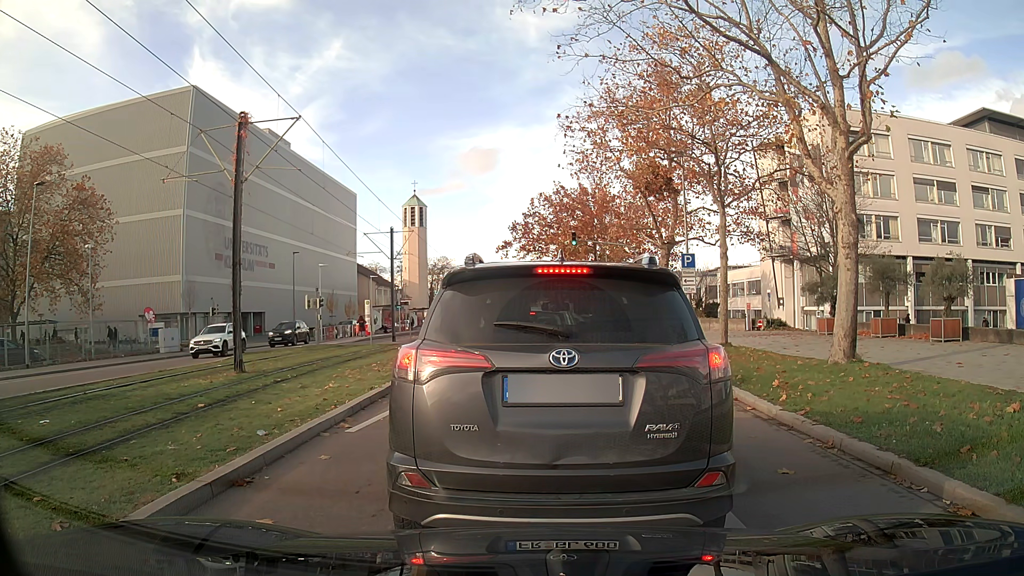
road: secondary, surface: asphalt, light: Day
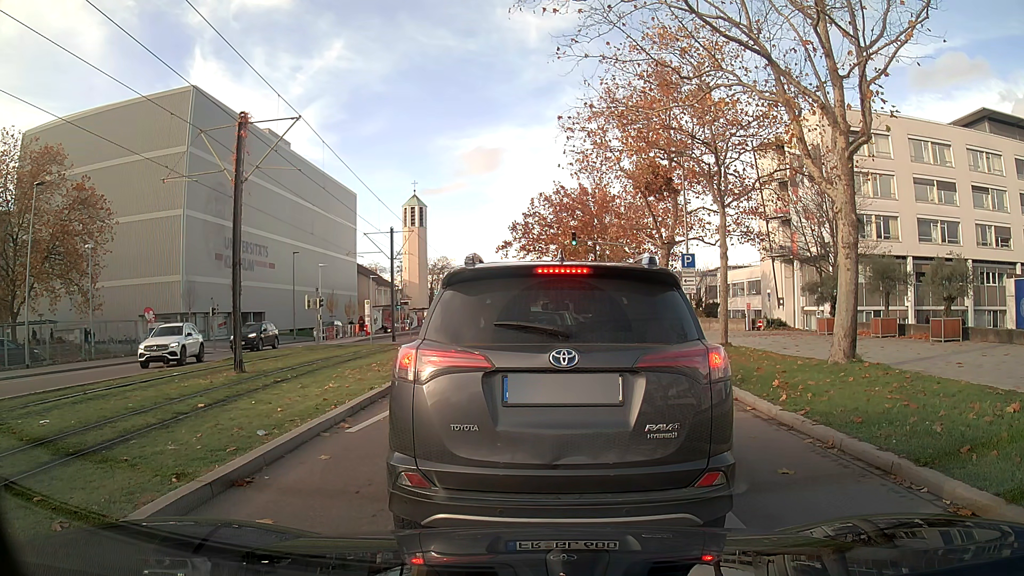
(0.0, 0.0) m; 0°
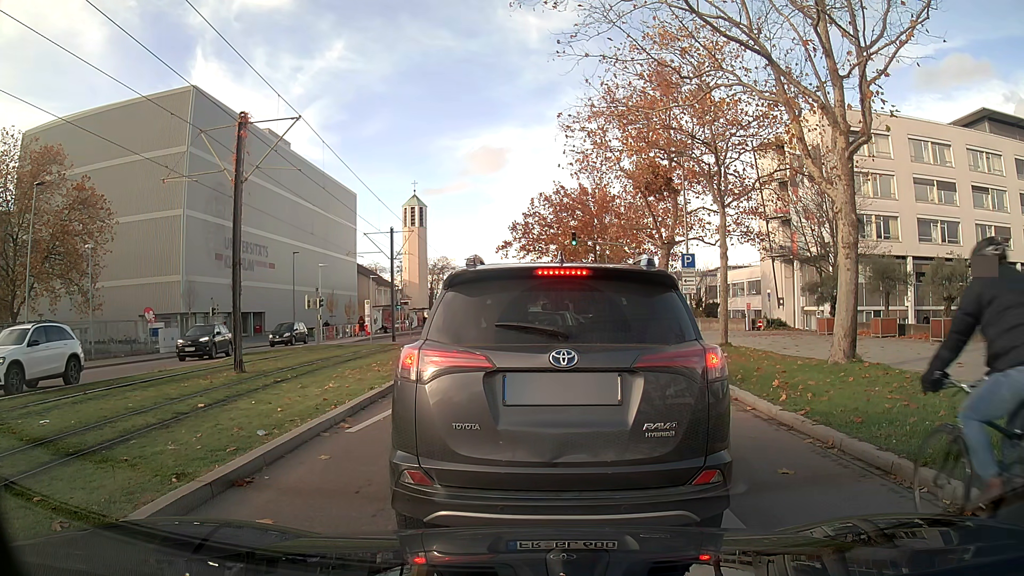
(0.0, 0.0) m; 0°
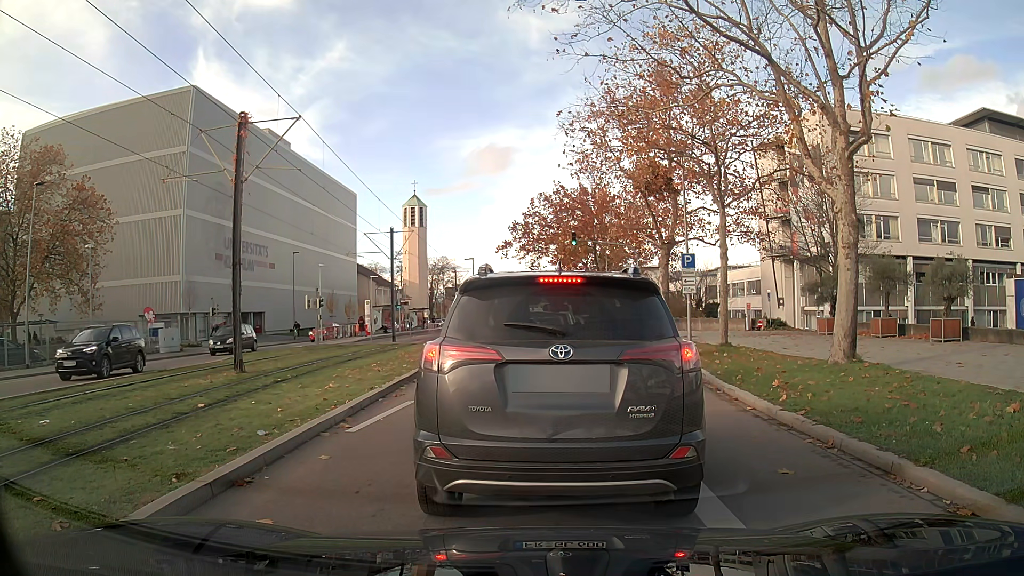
(0.0, 0.0) m; 0°
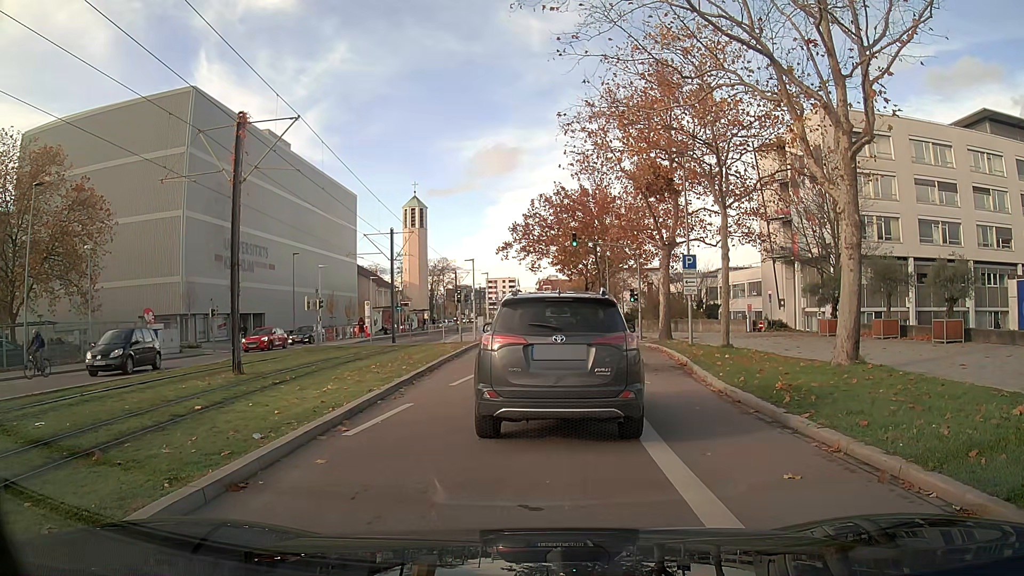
(0.0, +0.1) m; 0°
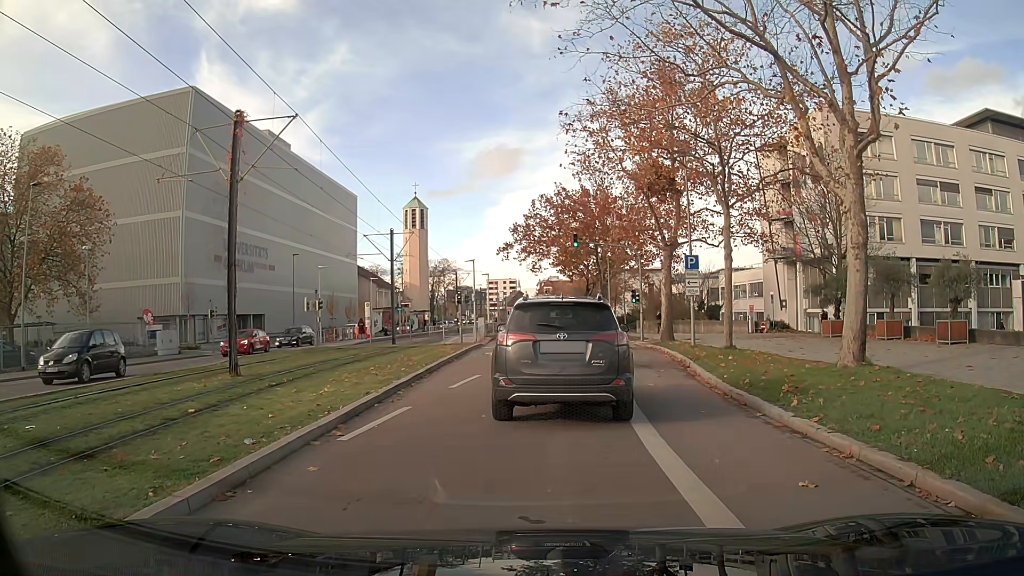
(0.0, +0.3) m; 0°
(0, +10) (+1, +20) (+2, +30) (+3, +40) (+3, +50) (+3, +60) (+3, +70) (+3, +80) (+4, +90) (+4, +100) m
